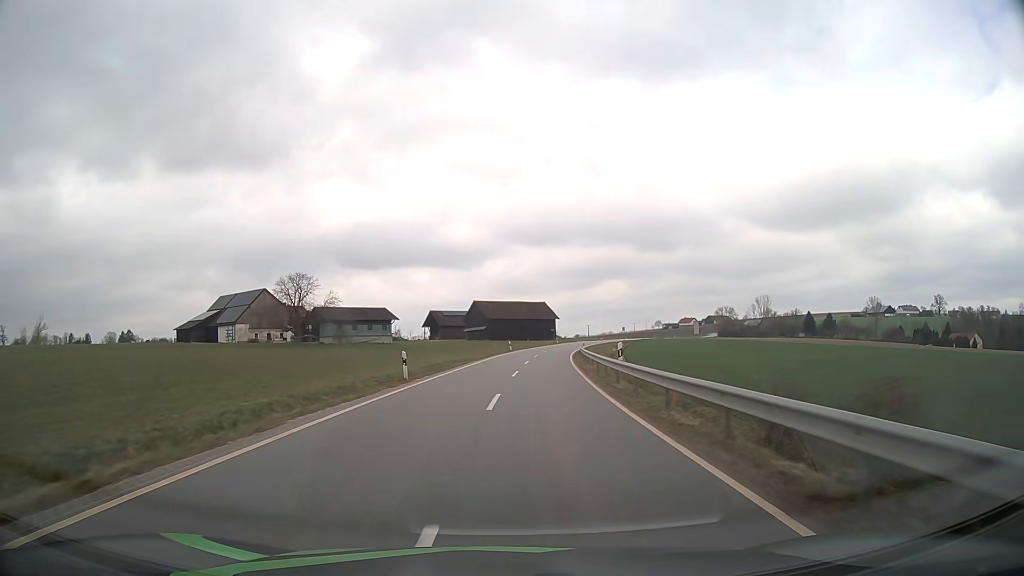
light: Day
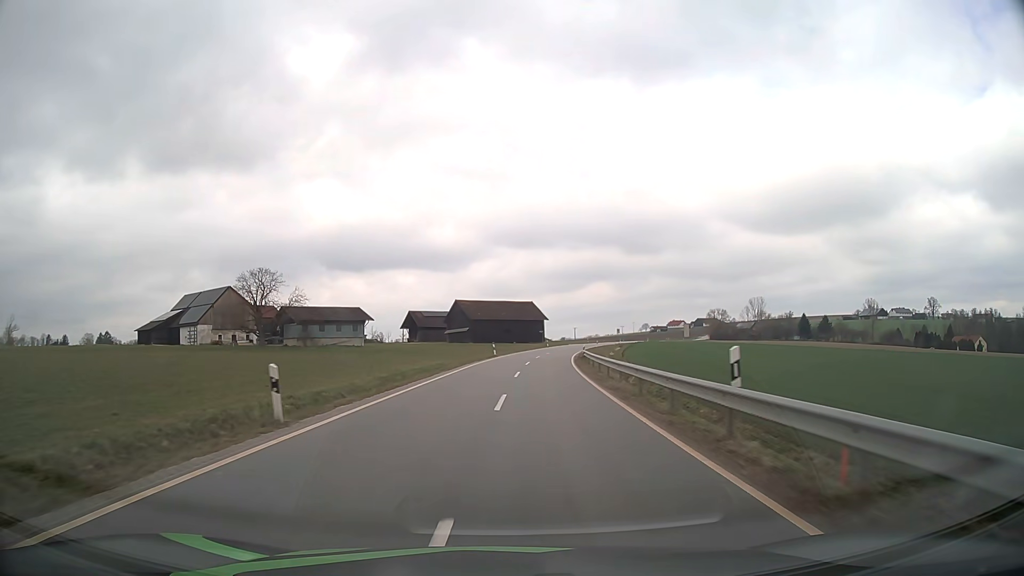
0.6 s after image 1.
(+0.1, +12.0) m; +1°
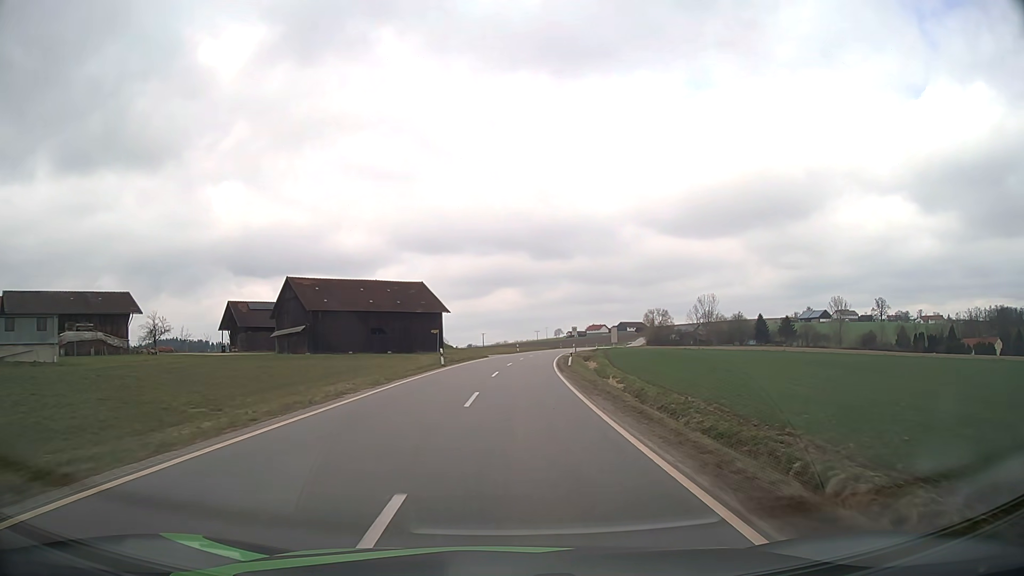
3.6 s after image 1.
(+4.2, +60.1) m; +8°
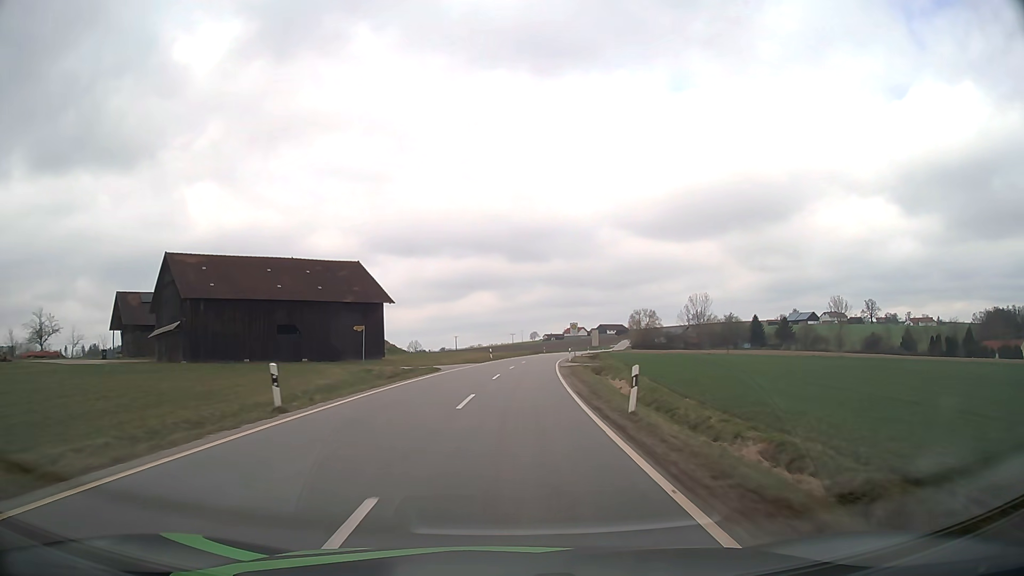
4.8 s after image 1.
(+0.5, +24.6) m; +2°
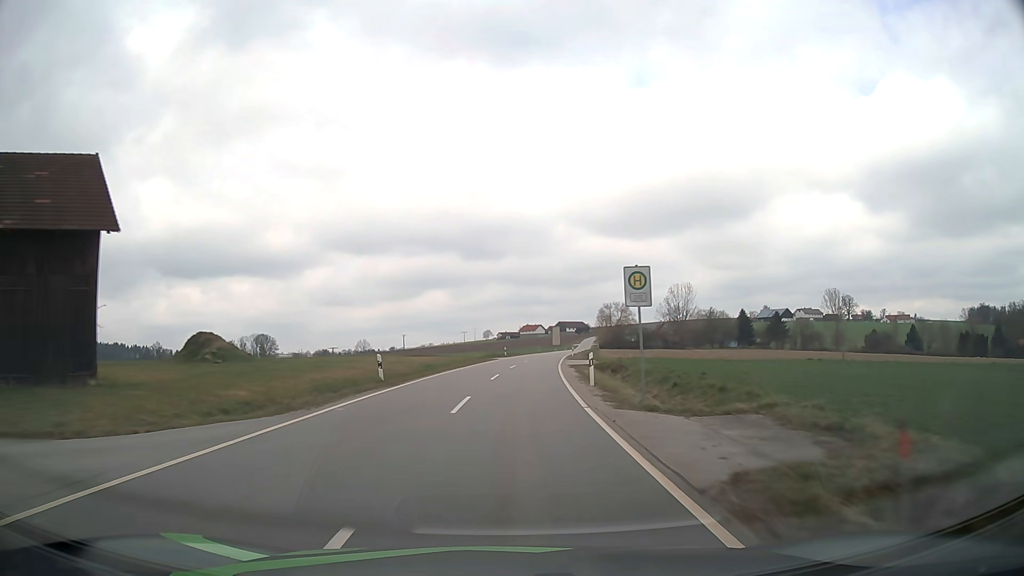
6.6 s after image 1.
(+1.2, +37.7) m; +4°
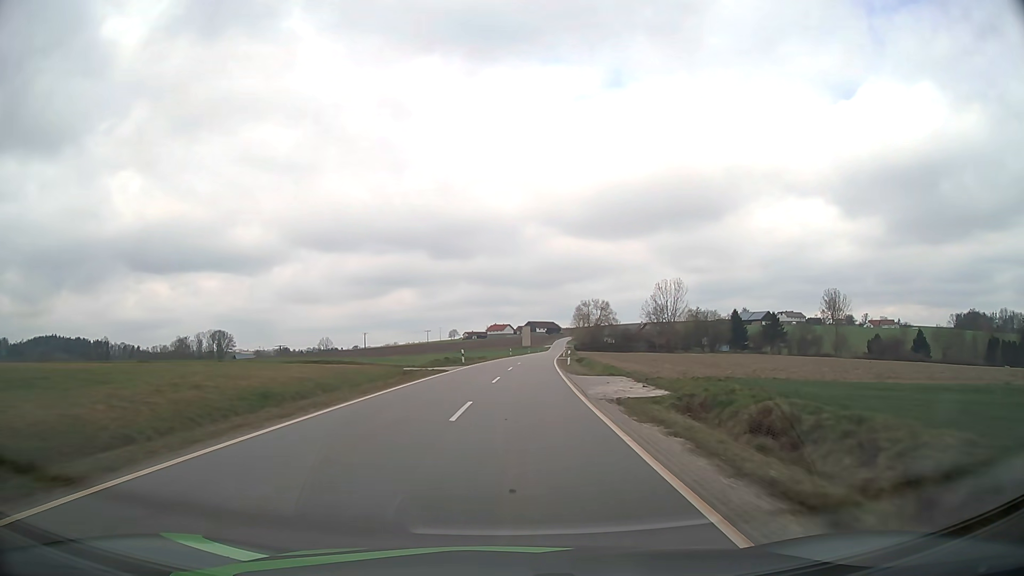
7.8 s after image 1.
(+0.6, +25.8) m; +3°
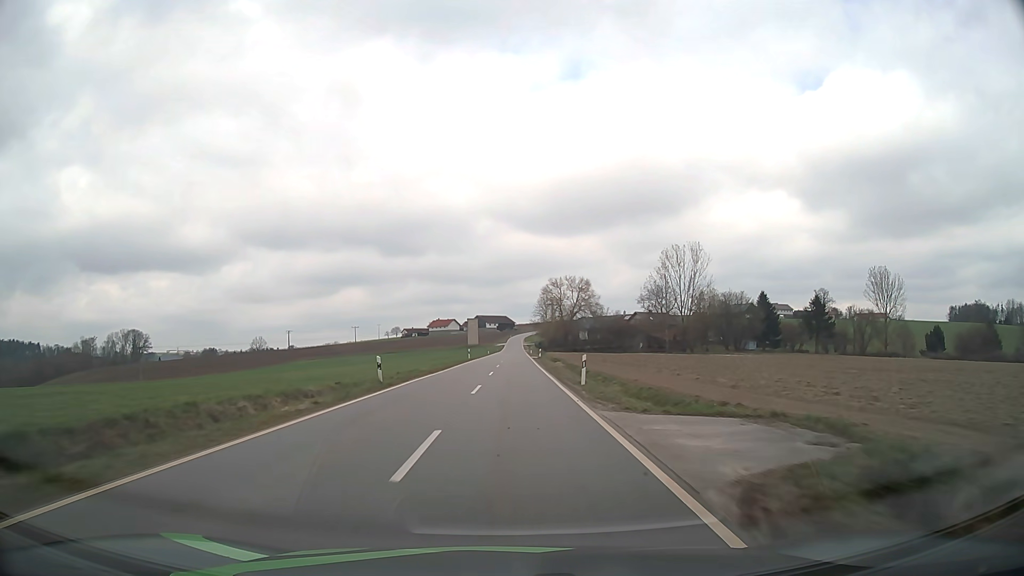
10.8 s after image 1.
(+3.4, +66.3) m; +4°
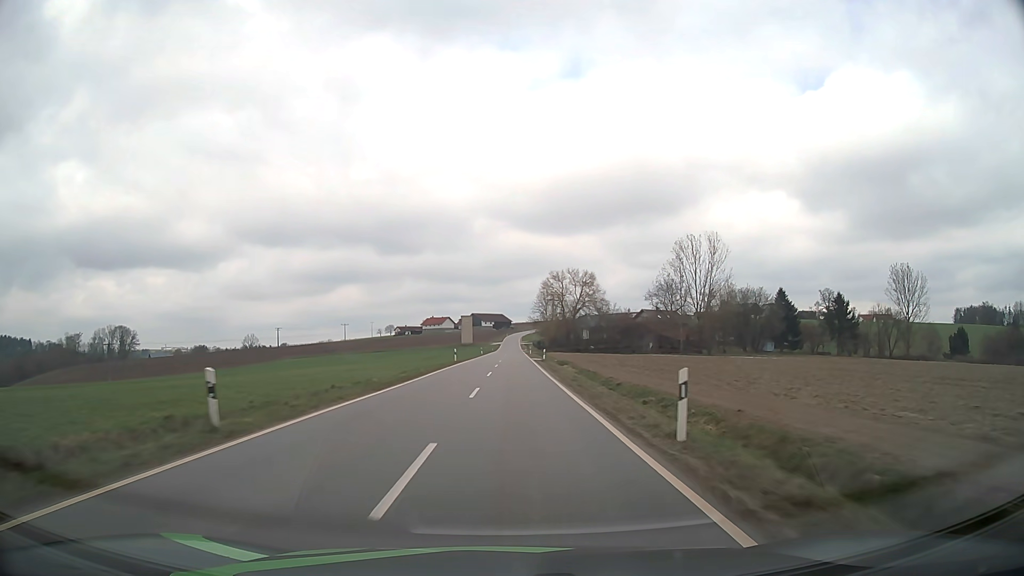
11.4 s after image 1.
(0.0, +13.6) m; 0°
(0, +10) (0, +20) (0, +30) (0, +40) (+1, +50) (+1, +60) (+1, +70) (+1, +80) (+1, +90) (+1, +100) m
